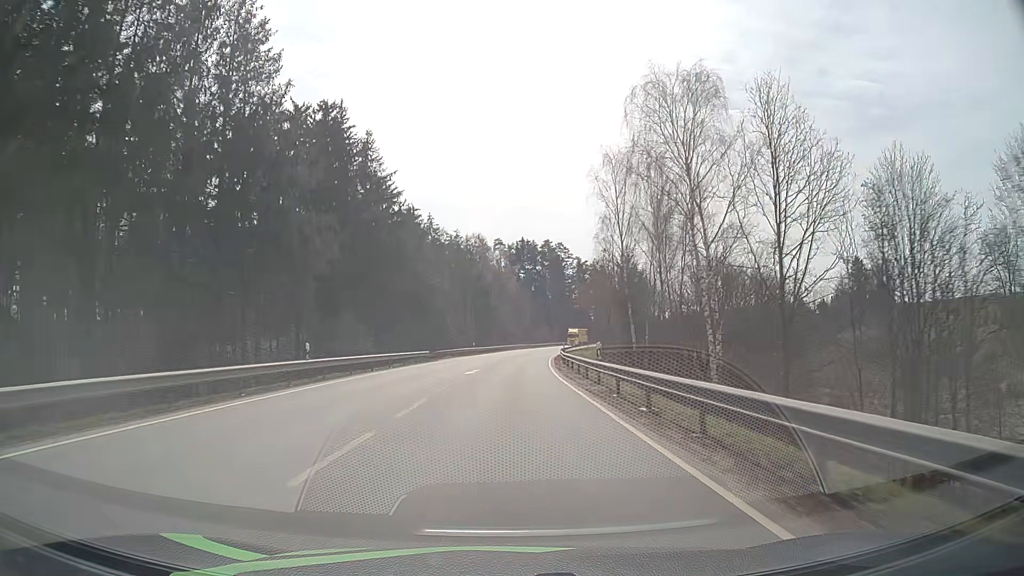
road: primary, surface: asphalt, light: Day
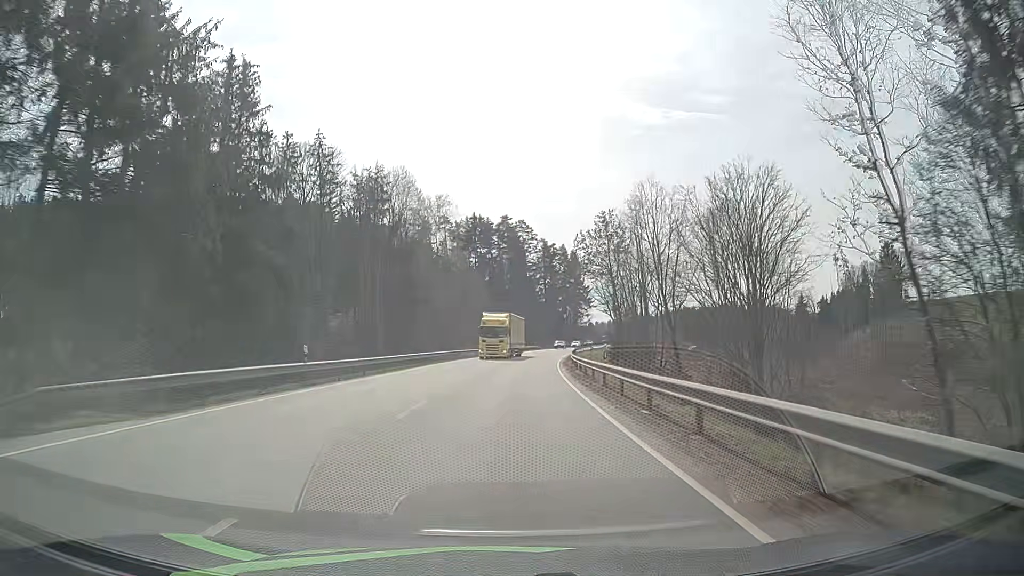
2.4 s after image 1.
(+1.4, +52.7) m; +4°
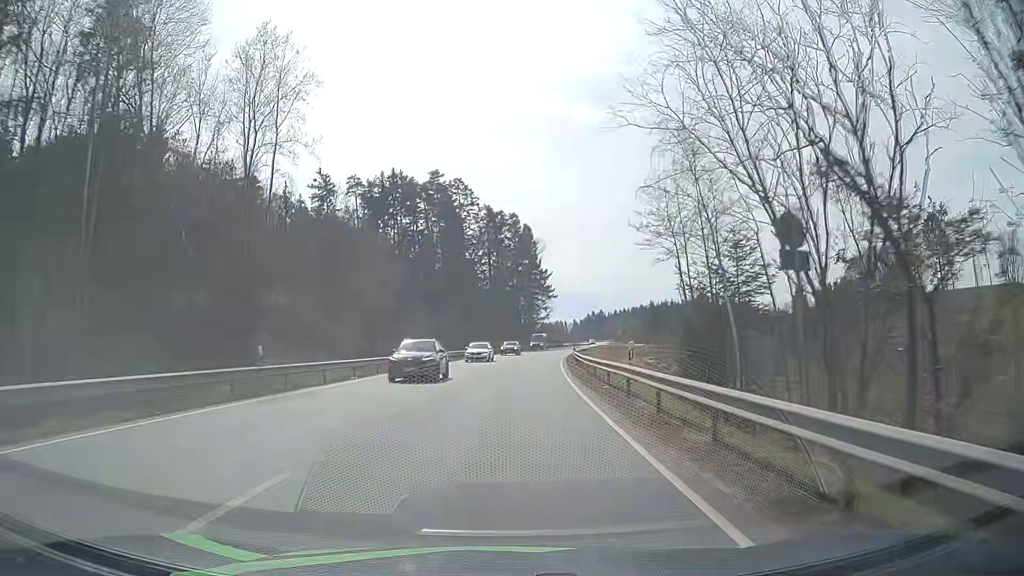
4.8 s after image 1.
(+2.8, +53.2) m; +5°
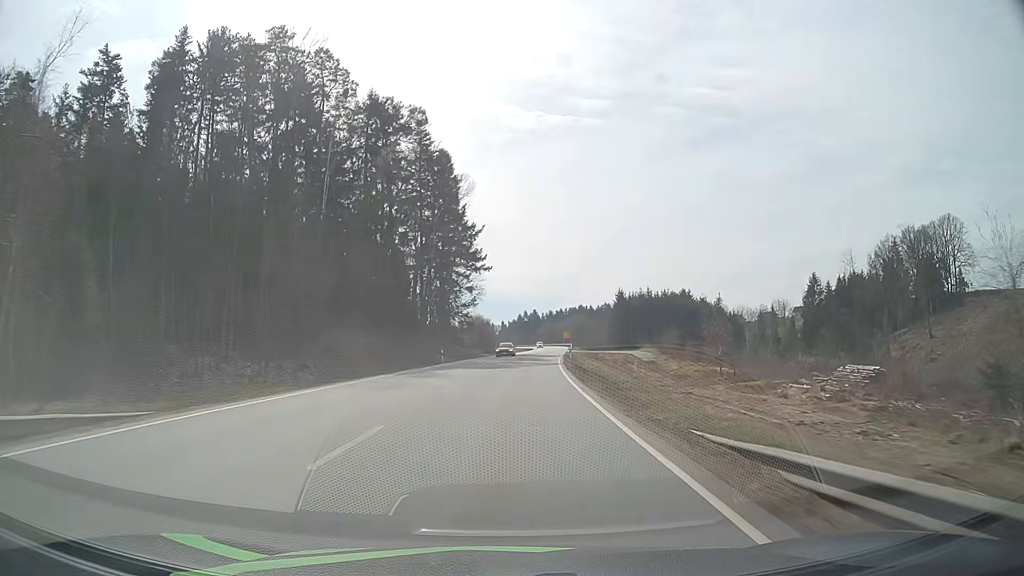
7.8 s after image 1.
(+4.1, +67.7) m; +6°
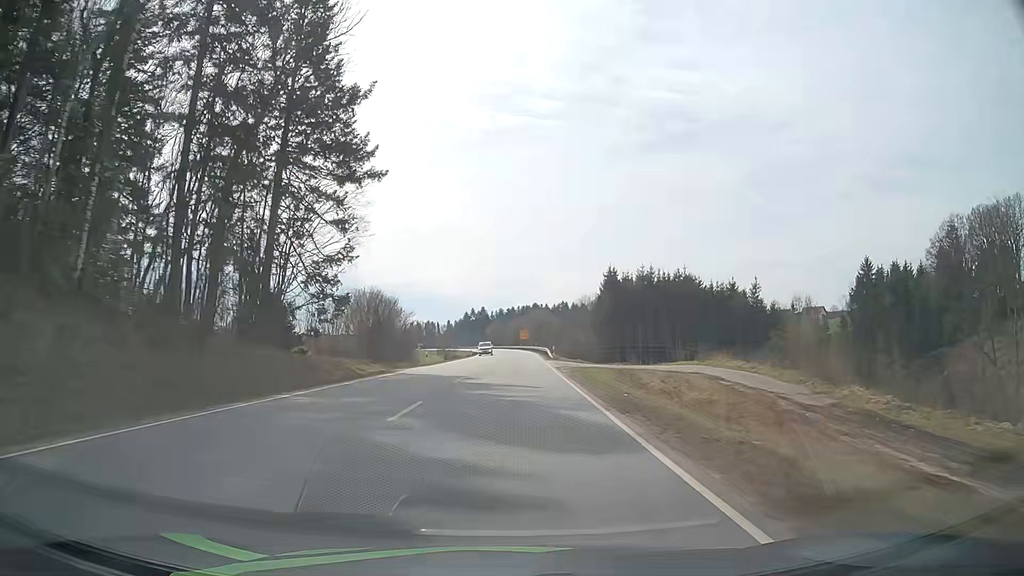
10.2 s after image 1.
(+2.5, +55.5) m; +4°
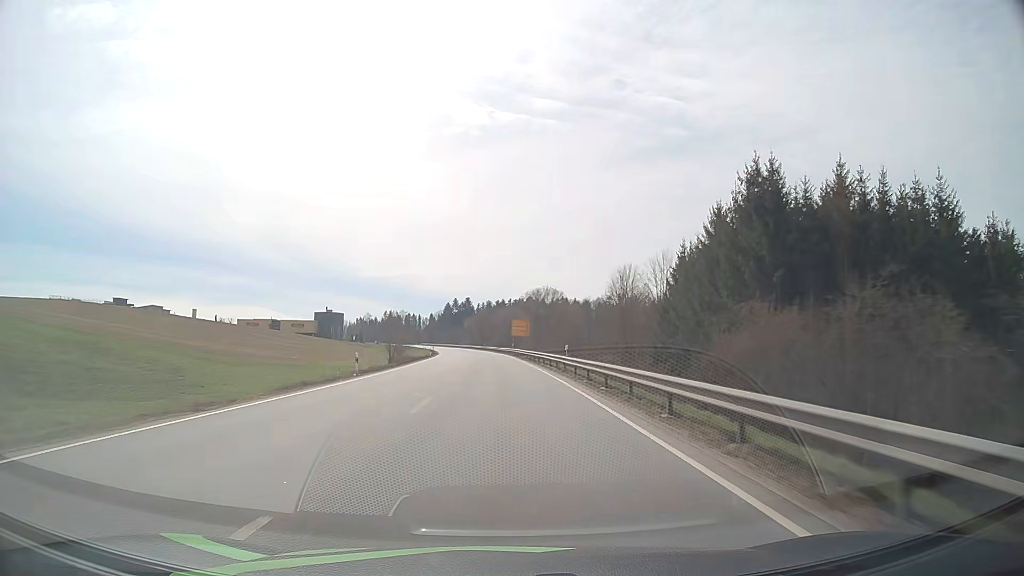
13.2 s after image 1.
(+1.1, +70.9) m; +1°
(0, +10) (0, +20) (0, +30) (0, +40) (-1, +50) (-1, +60) (-2, +70) (-2, +80) (-3, +90) (-4, +100) m
